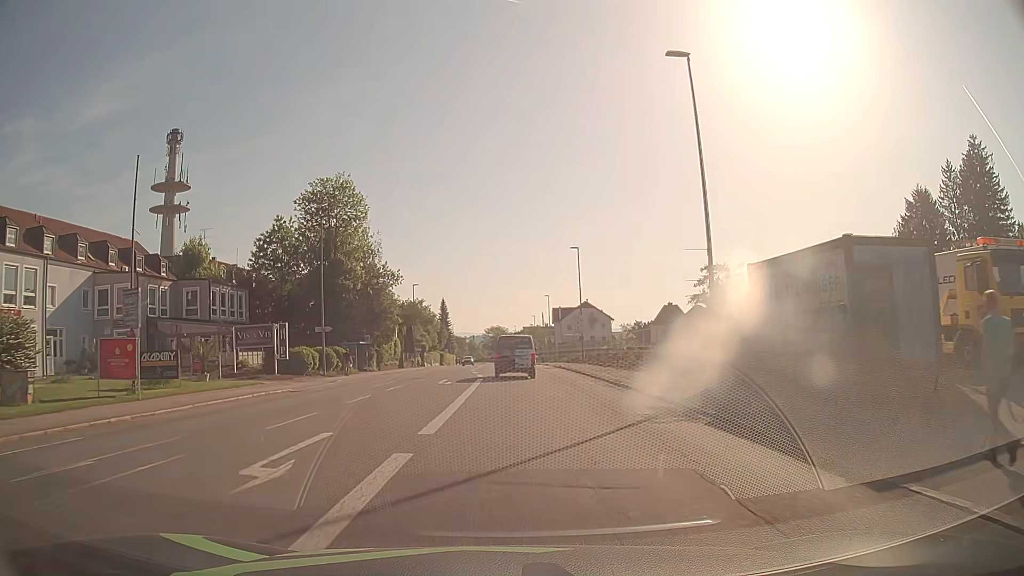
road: tertiary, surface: asphalt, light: Day
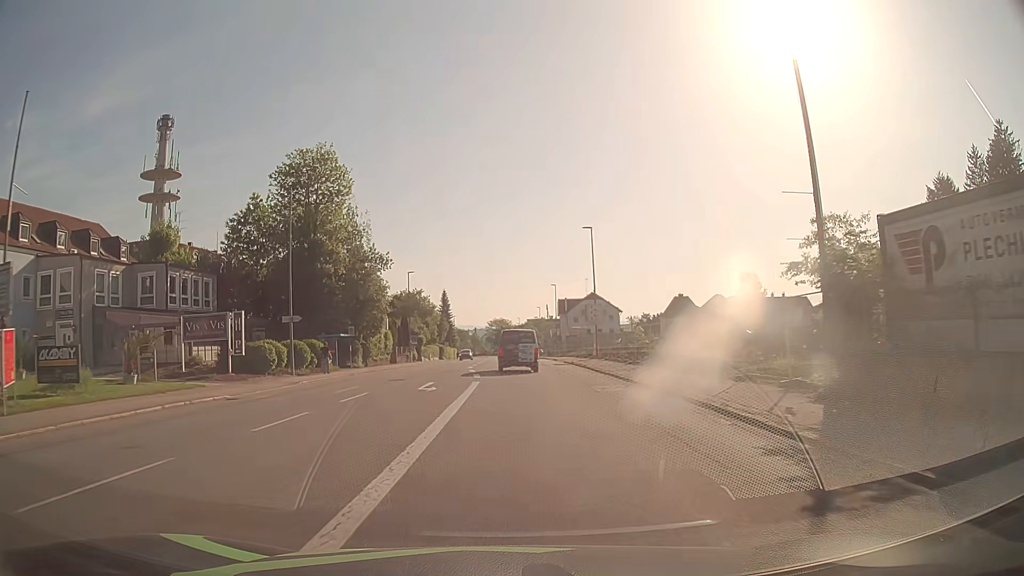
(0.0, +7.1) m; 0°
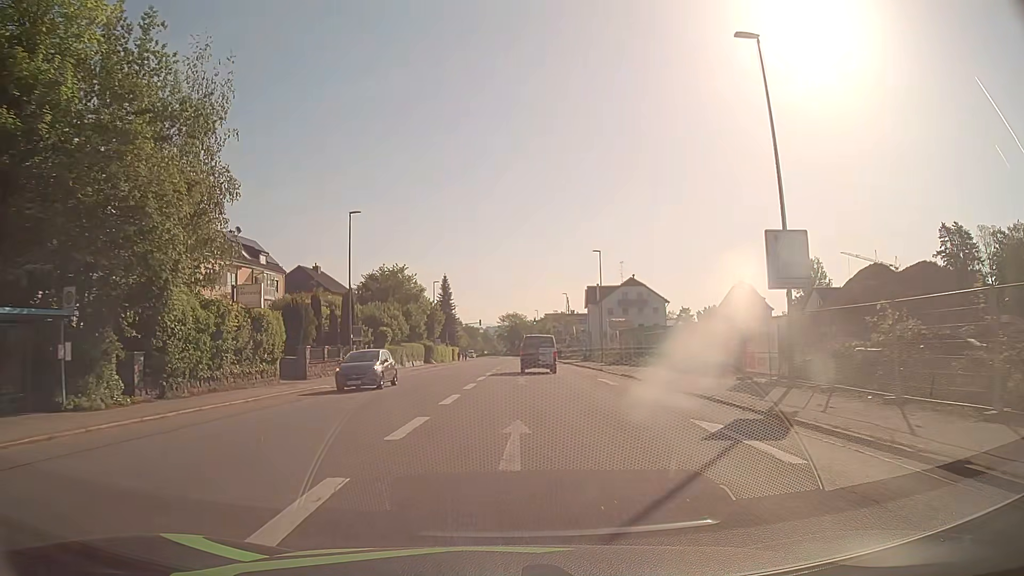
(-0.3, +34.8) m; -1°
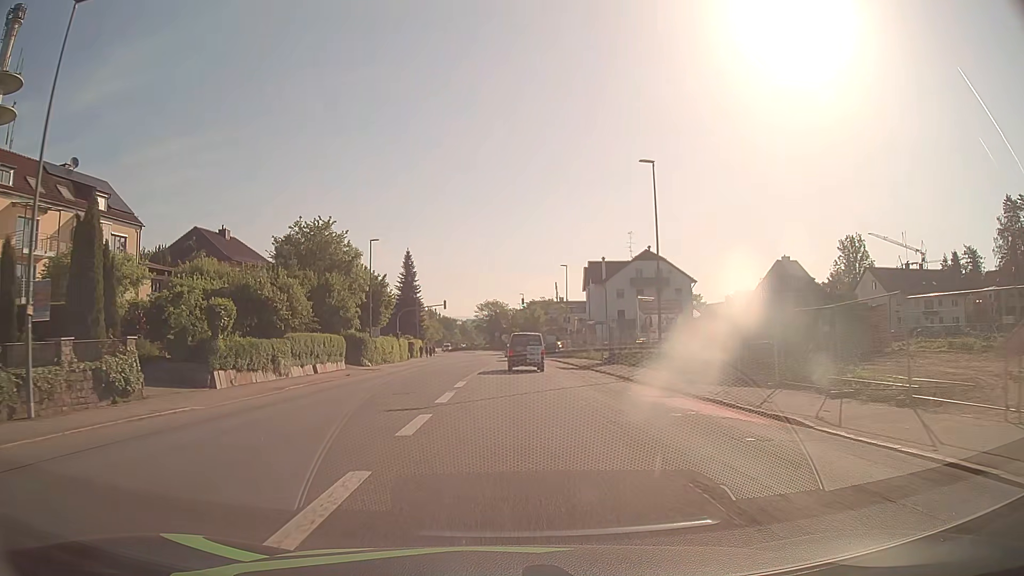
(+0.4, +29.7) m; +2°
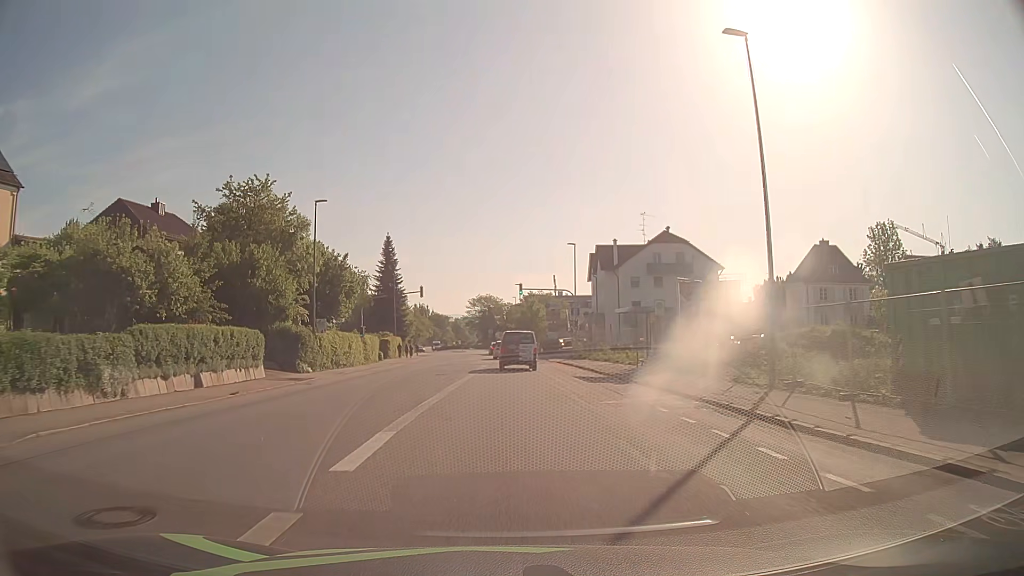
(+0.1, +14.9) m; 0°
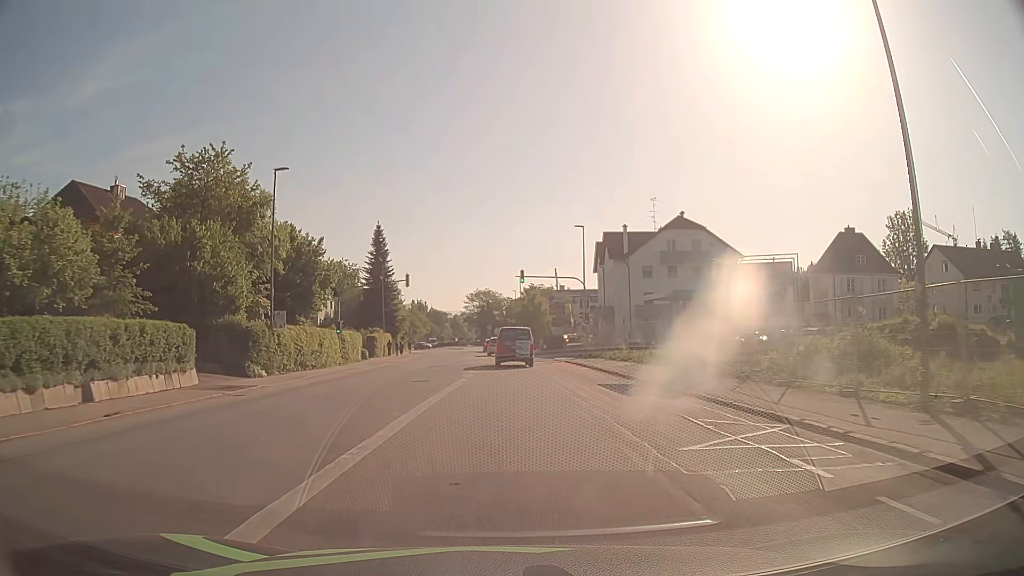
(0.0, +7.4) m; 0°
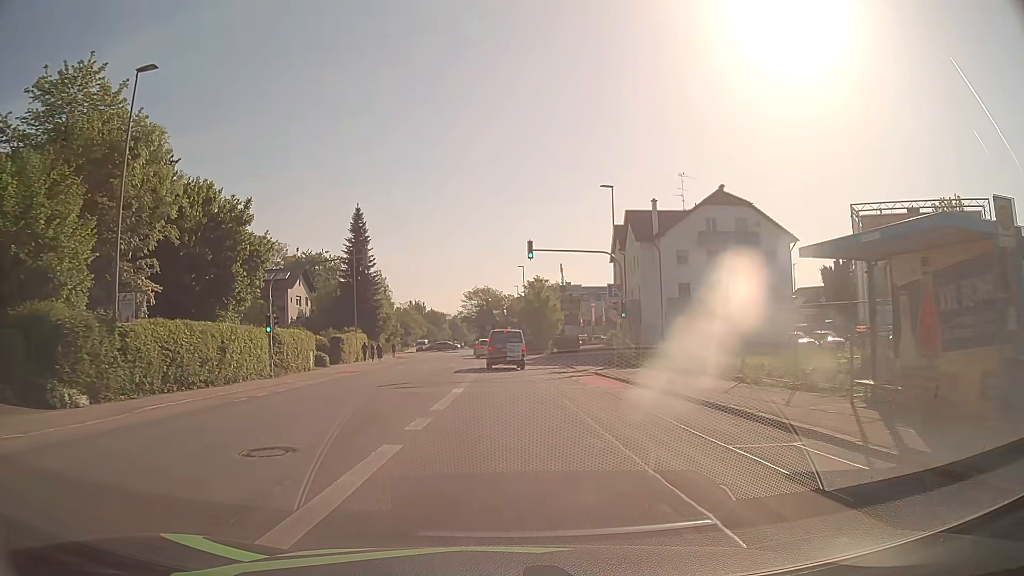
(0.0, +14.4) m; 0°
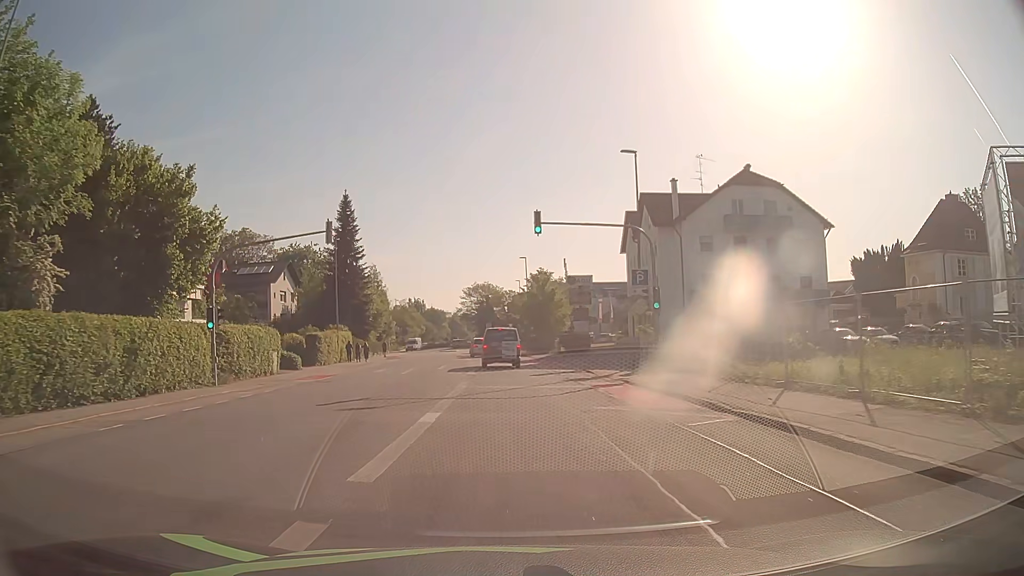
(0.0, +7.0) m; 0°
(0, +10) (0, +20) (0, +30) (0, +40) (-1, +50) (-2, +60) (-2, +70) (-3, +80) (-4, +90) (-4, +100) m
